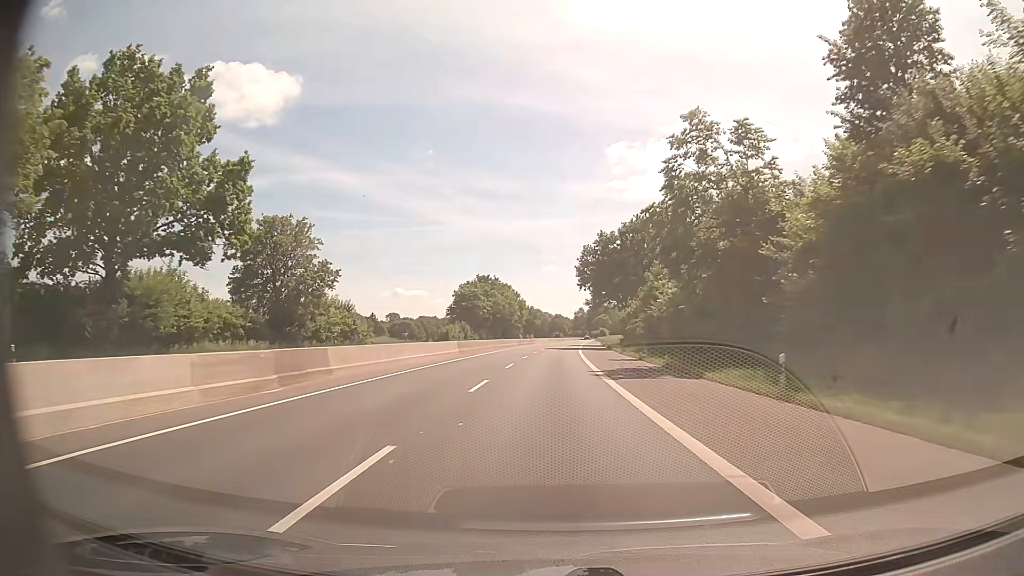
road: trunk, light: Day
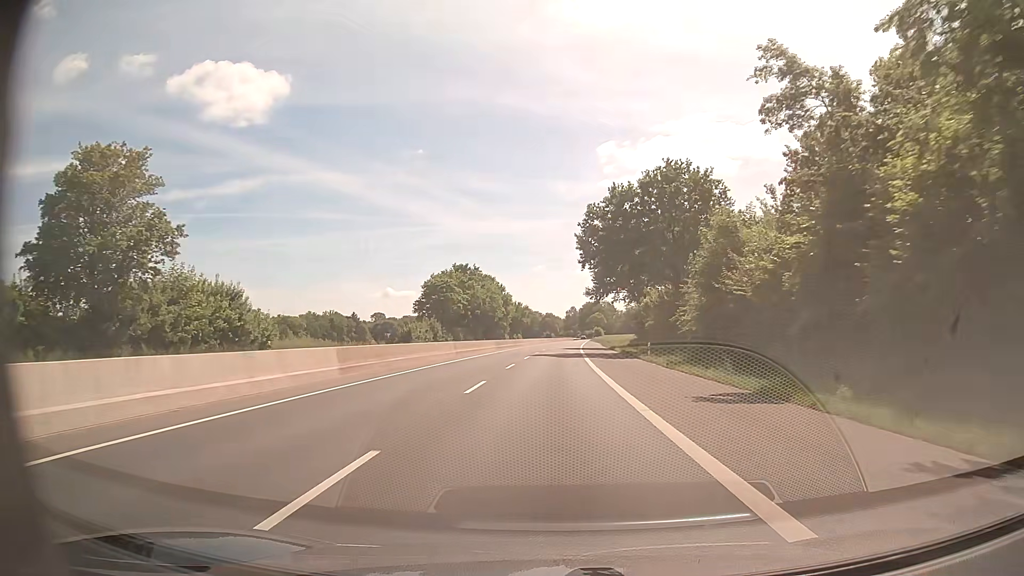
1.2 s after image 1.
(+0.1, +24.7) m; +1°
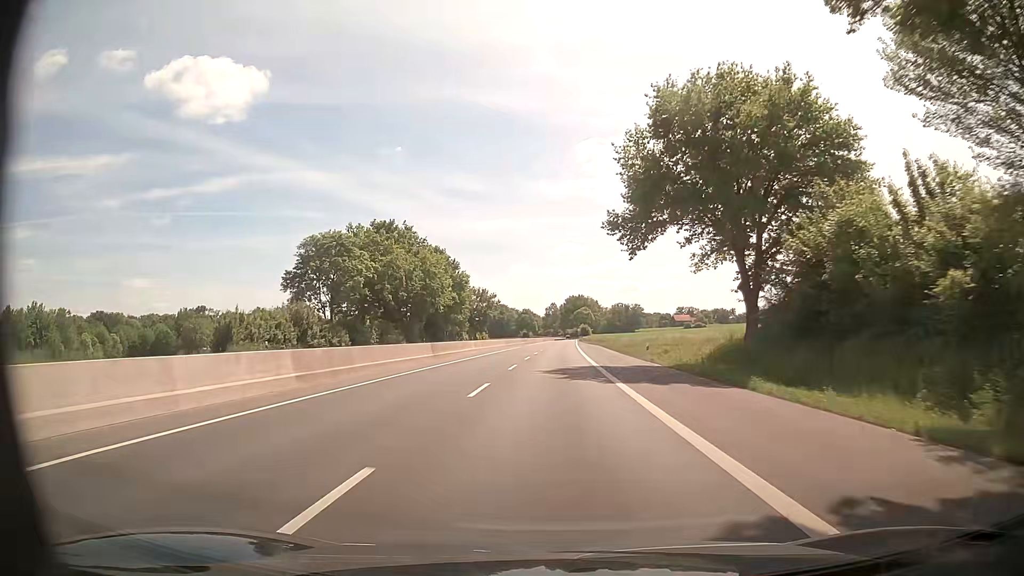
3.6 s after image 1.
(+0.7, +49.6) m; +2°
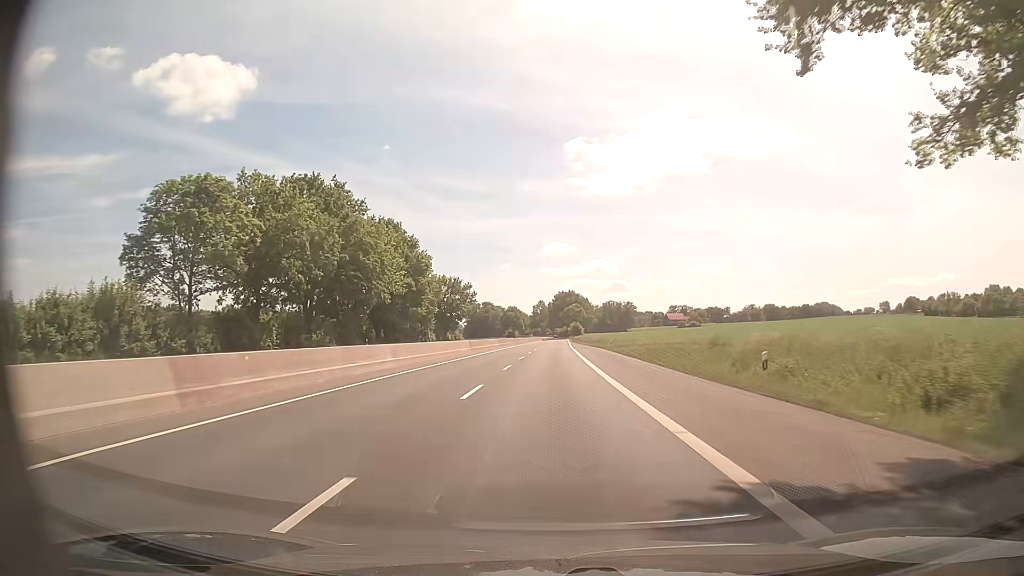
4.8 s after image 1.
(+0.3, +24.8) m; +1°
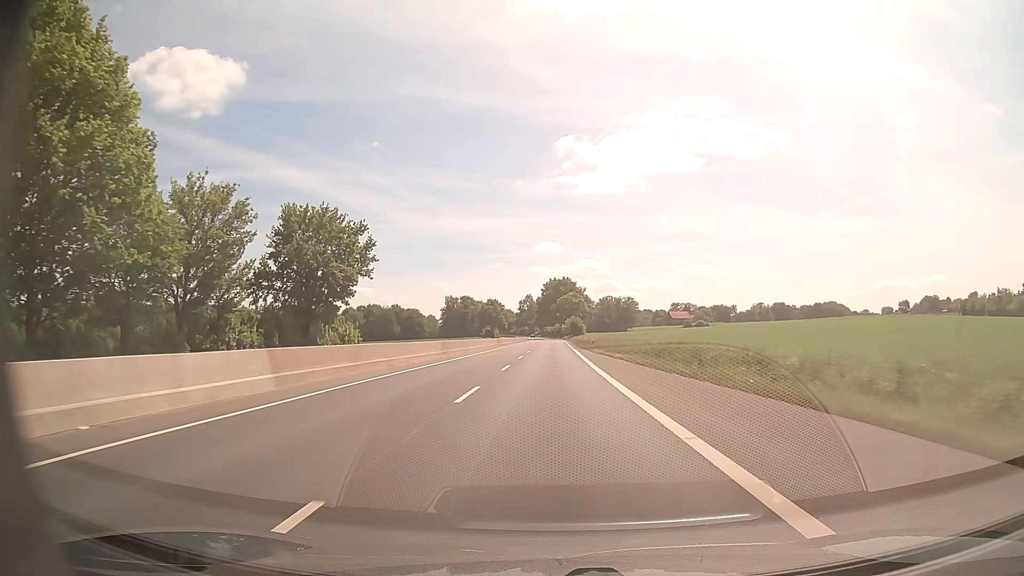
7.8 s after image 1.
(+0.7, +61.7) m; +1°
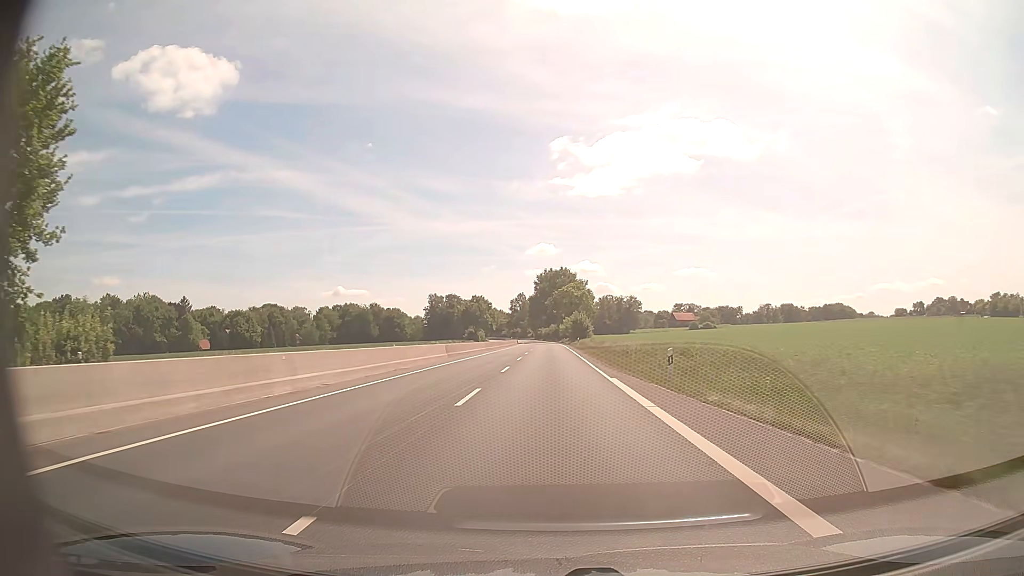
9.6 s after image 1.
(+0.2, +36.9) m; +1°
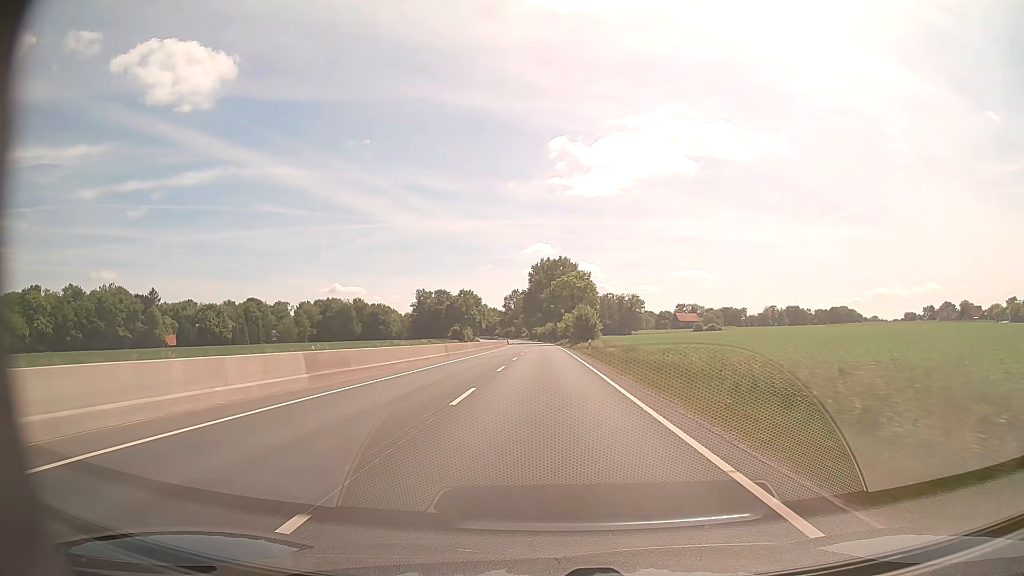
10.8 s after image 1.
(0.0, +24.2) m; 0°
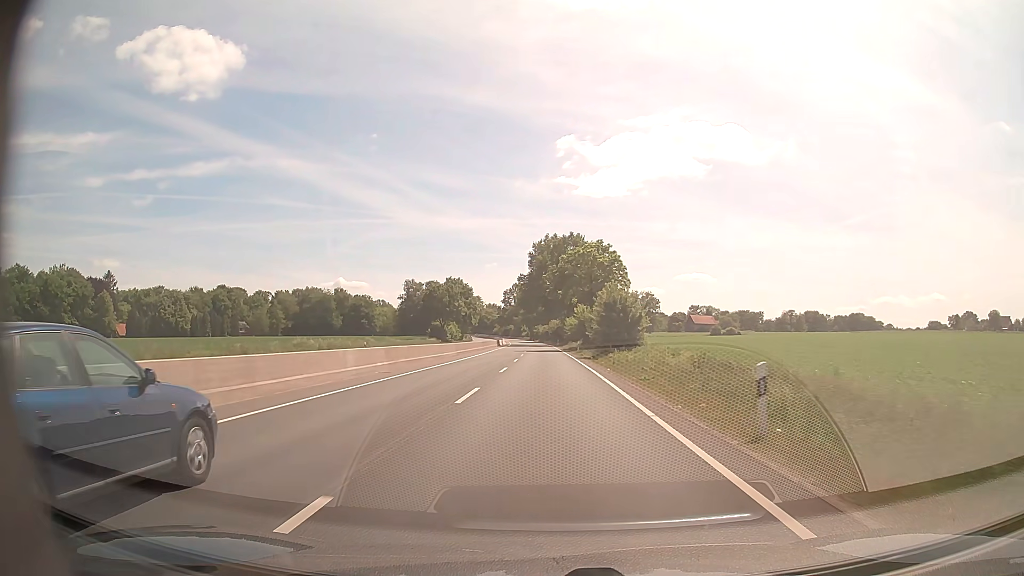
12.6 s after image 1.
(0.0, +35.9) m; 0°
(0, +10) (0, +20) (0, +30) (0, +40) (0, +50) (-1, +60) (-1, +70) (-1, +80) (-1, +90) (-1, +100) m
